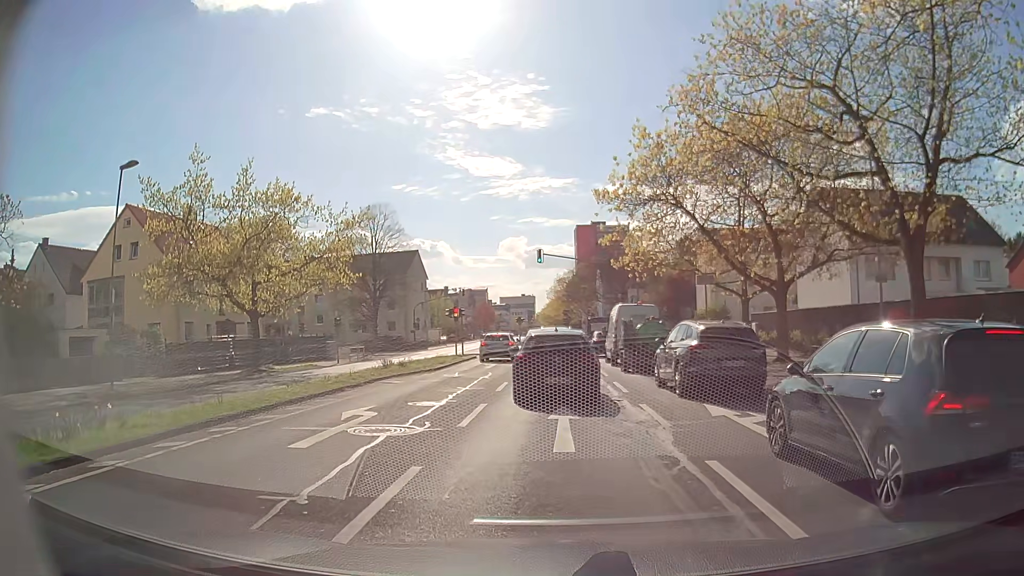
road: secondary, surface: asphalt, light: Day
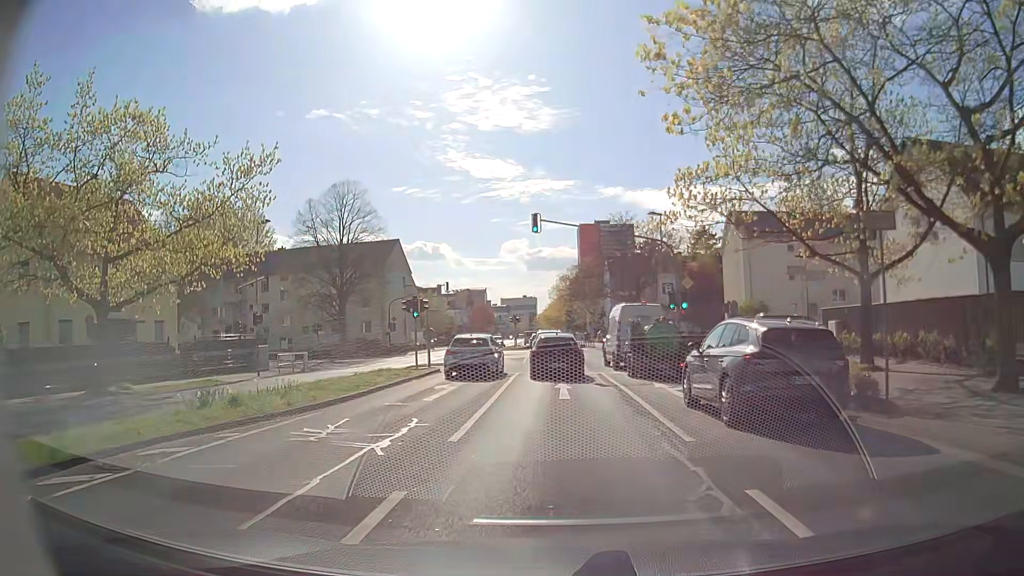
(-0.3, +13.7) m; -1°
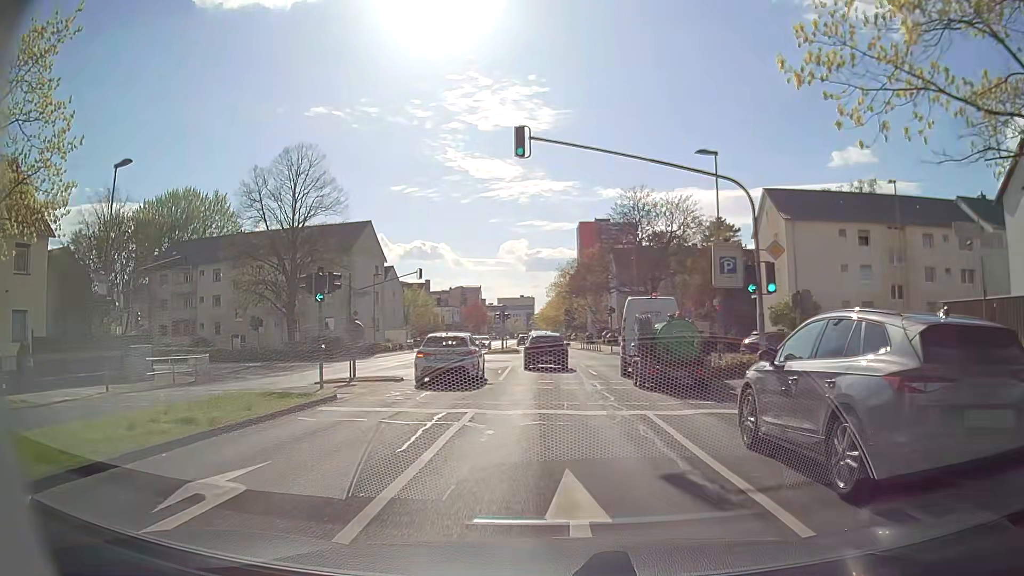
(0.0, +12.9) m; 0°
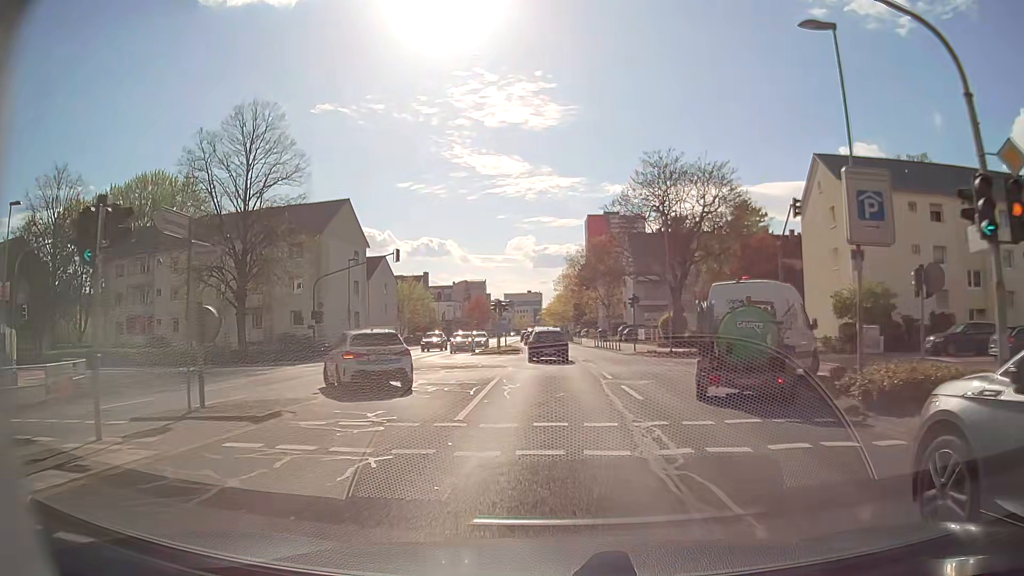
(0.0, +10.5) m; 0°
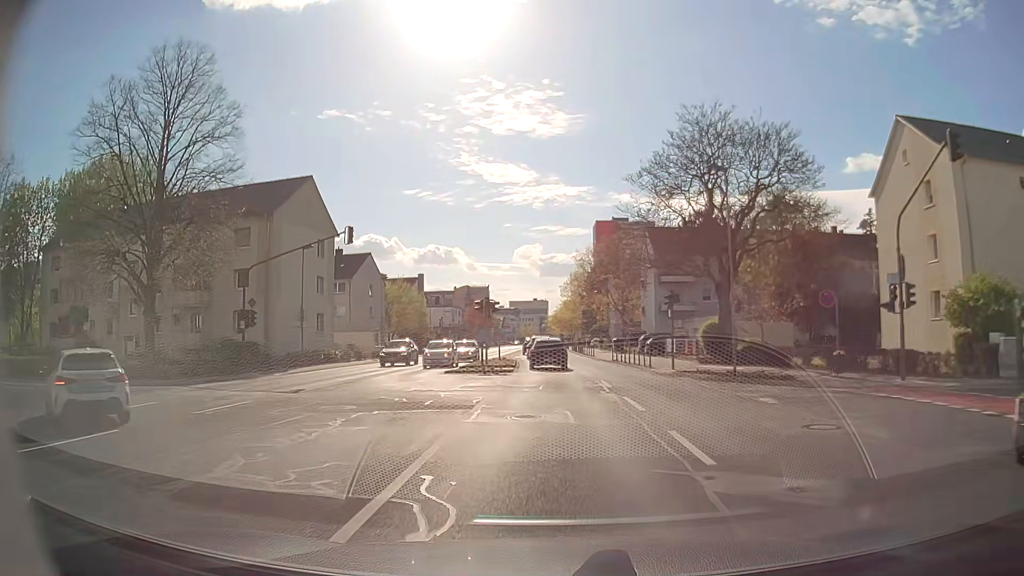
(-0.1, +12.0) m; -1°
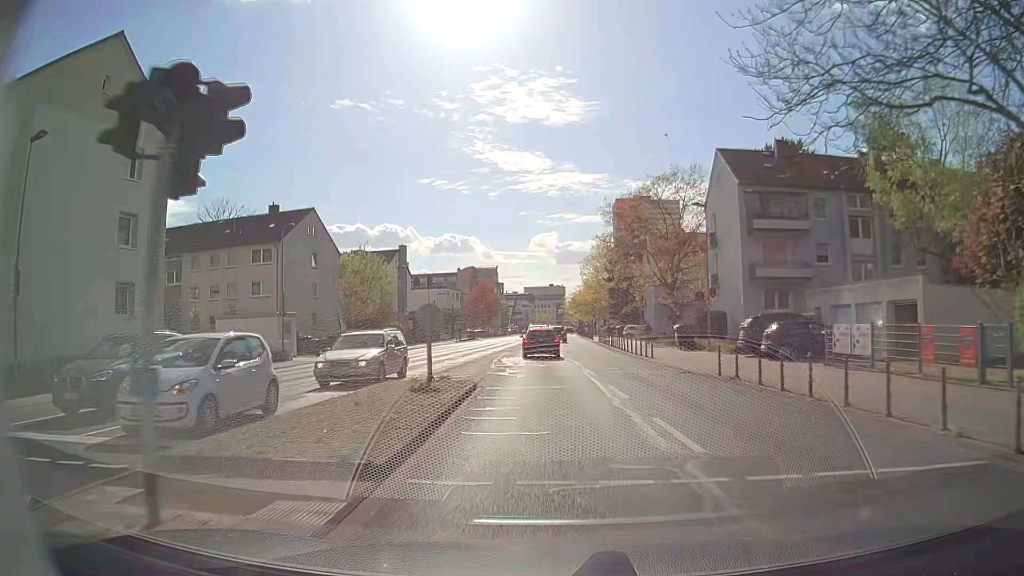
(0.0, +27.1) m; -1°
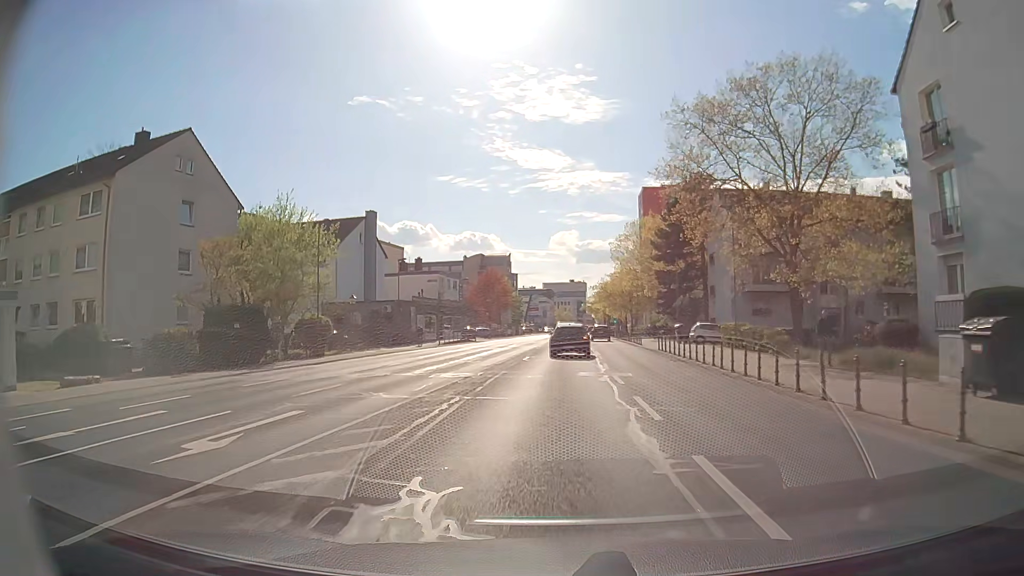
(-0.5, +27.2) m; -2°
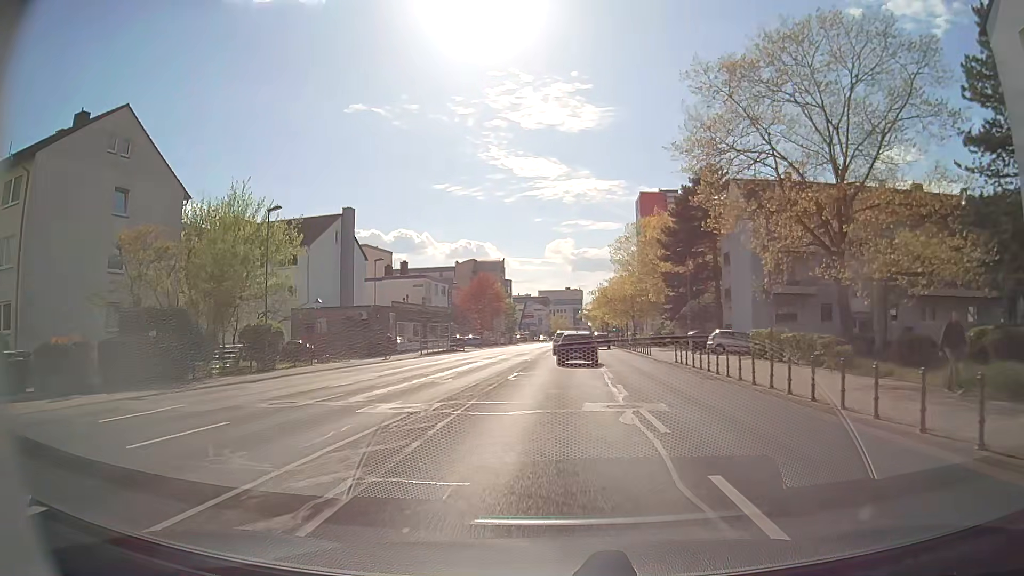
(0.0, +6.7) m; +1°
(0, +10) (0, +20) (0, +30) (+1, +40) (+1, +50) (+1, +60) (+1, +70) (+2, +80) (+2, +90) (+2, +100) m
